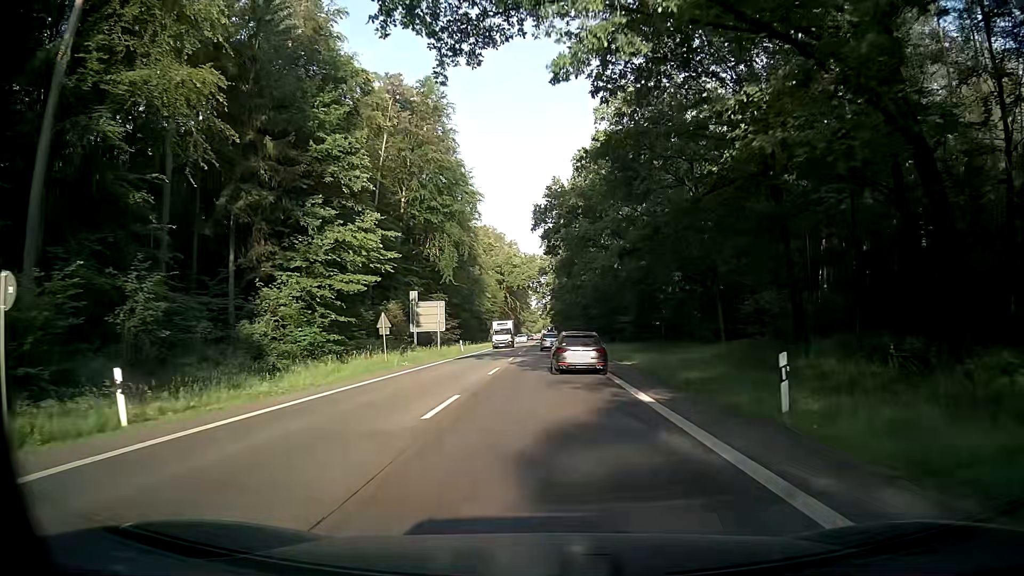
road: secondary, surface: asphalt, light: Day
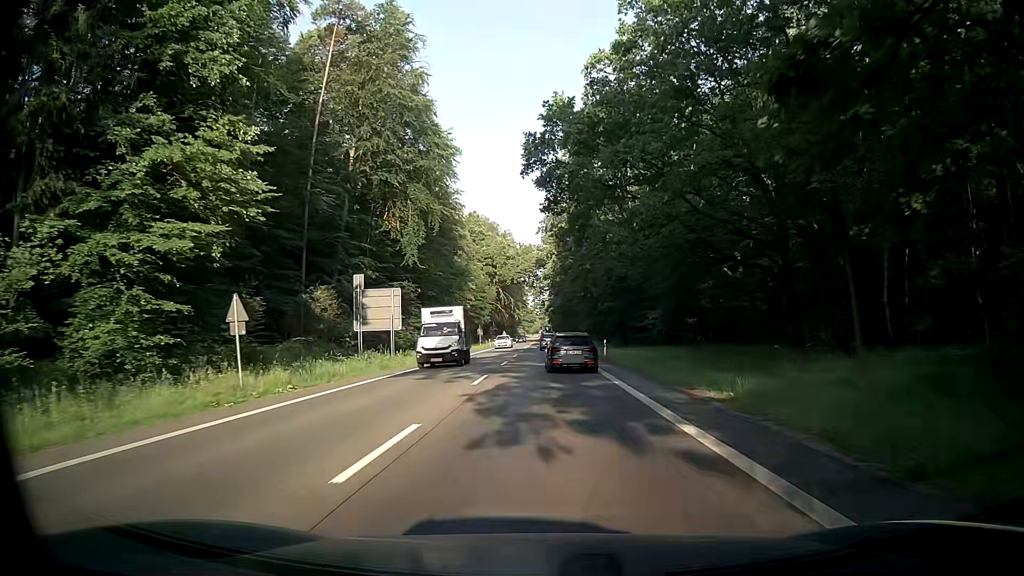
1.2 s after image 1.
(+0.1, +16.8) m; 0°
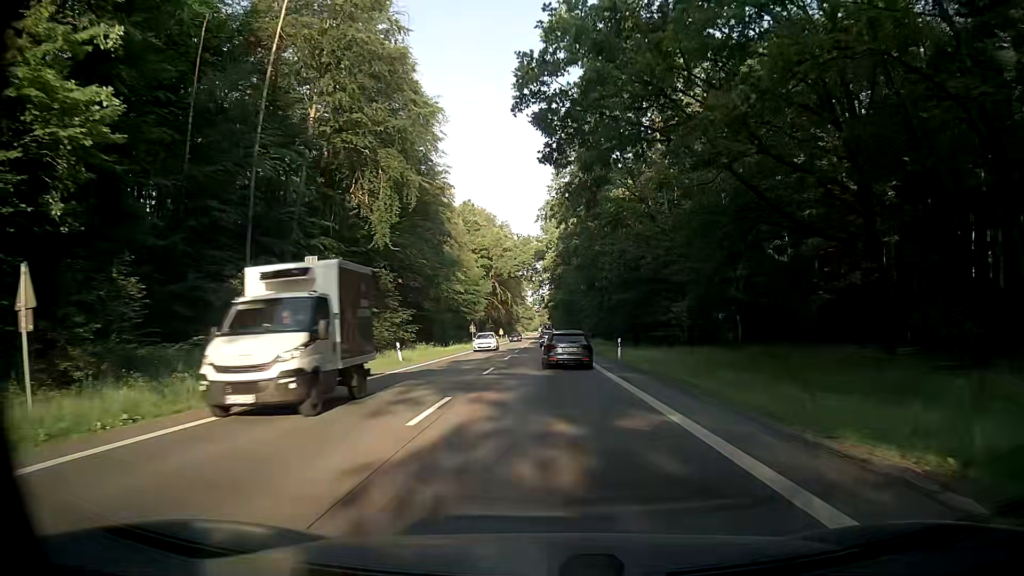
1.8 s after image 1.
(+0.1, +8.7) m; +1°
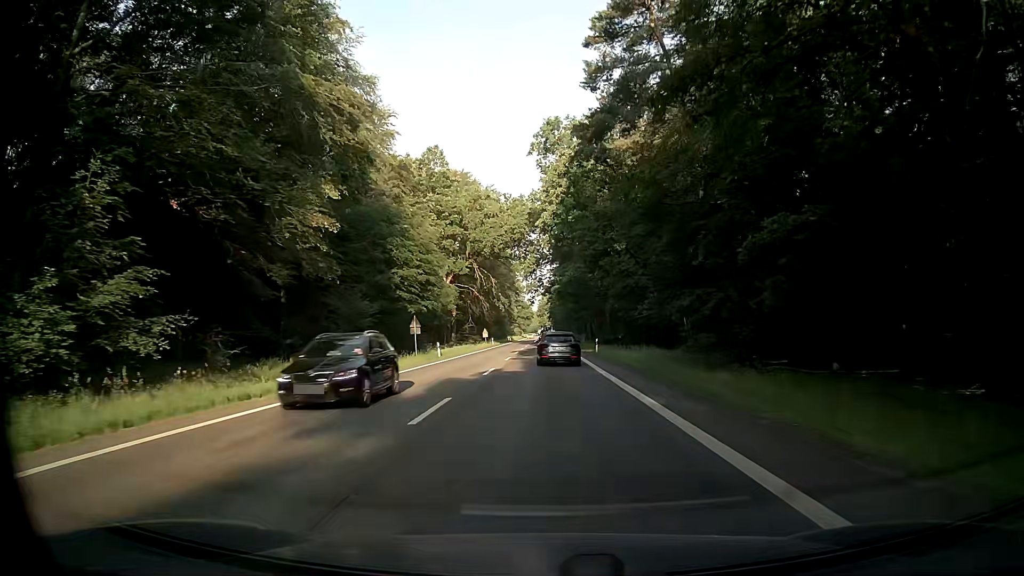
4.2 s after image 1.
(-0.2, +36.4) m; -1°
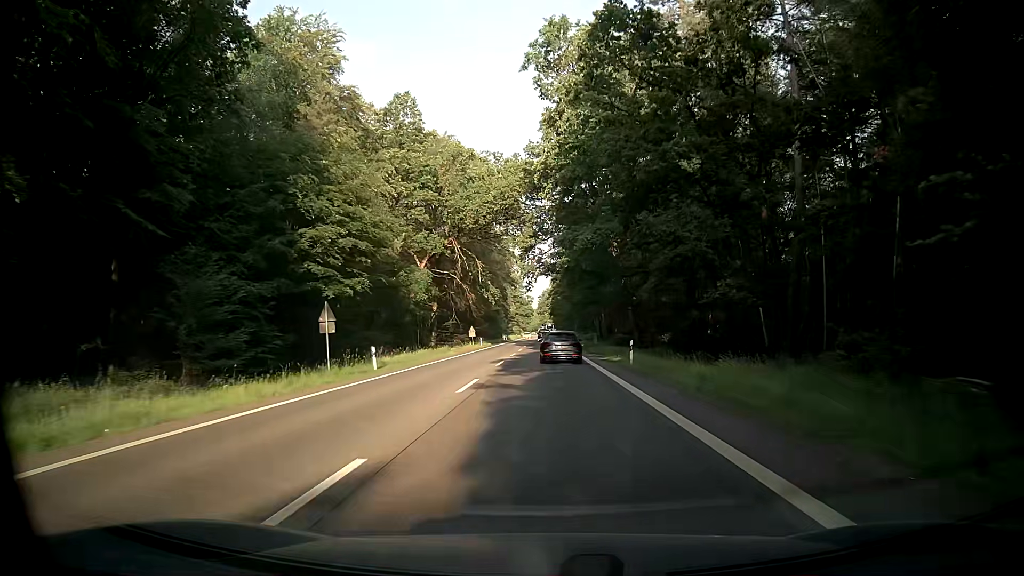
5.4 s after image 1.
(+0.1, +19.1) m; 0°
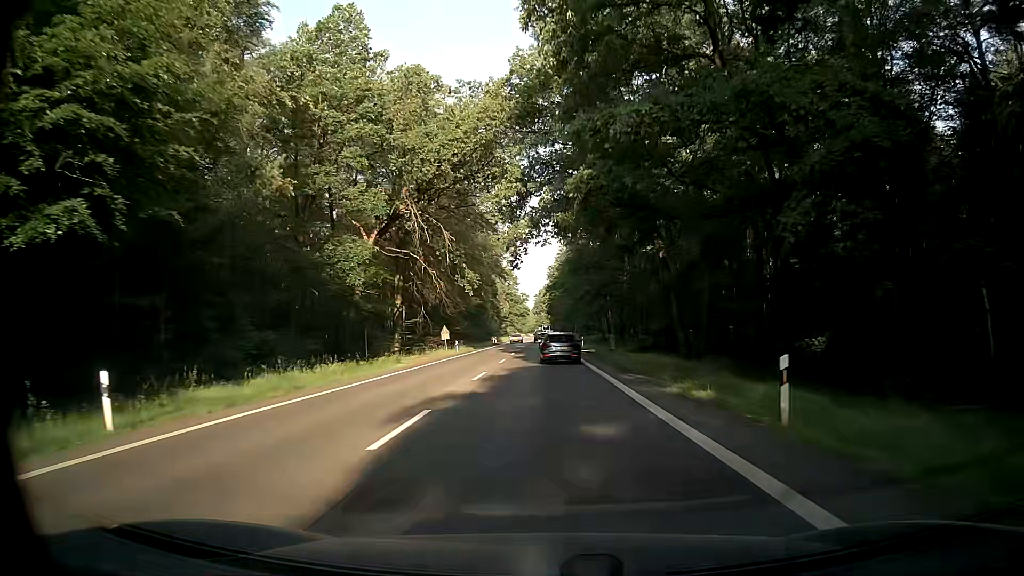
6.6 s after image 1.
(0.0, +19.7) m; 0°
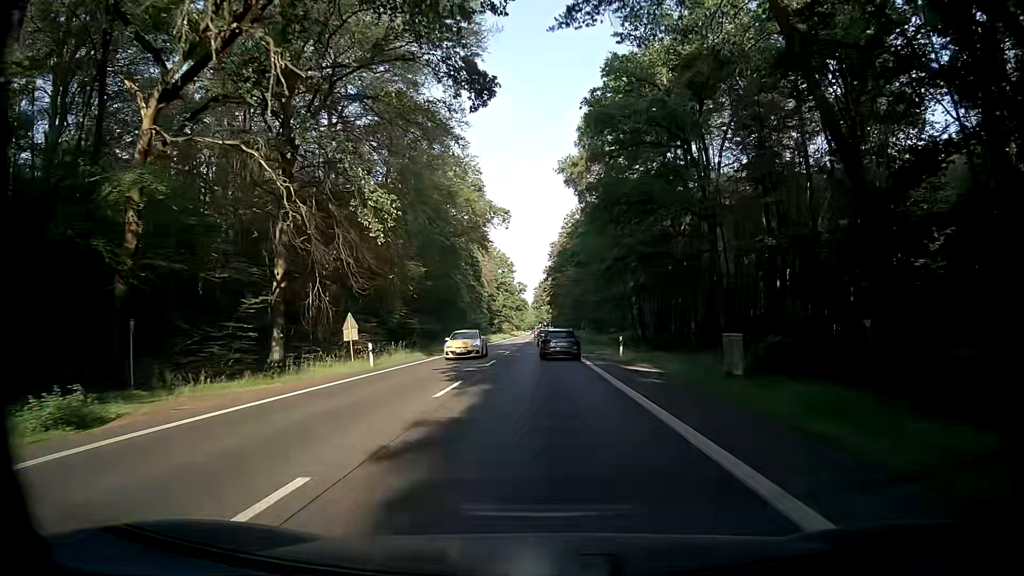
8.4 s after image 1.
(+0.2, +30.4) m; +1°
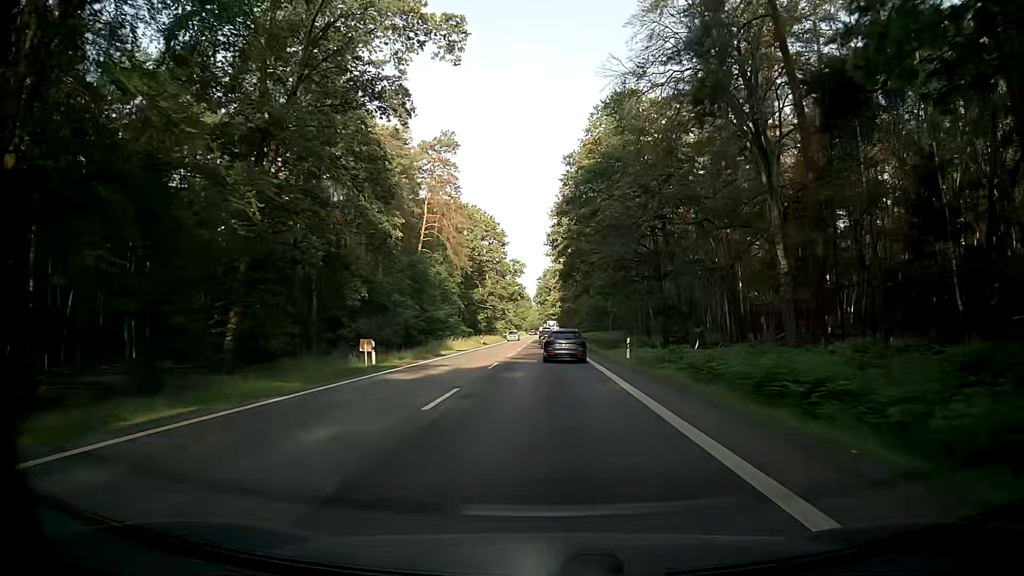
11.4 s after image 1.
(-0.3, +51.2) m; -1°
(0, +10) (0, +20) (0, +30) (0, +40) (0, +50) (0, +60) (0, +70) (0, +80) (0, +90) (0, +100) m
